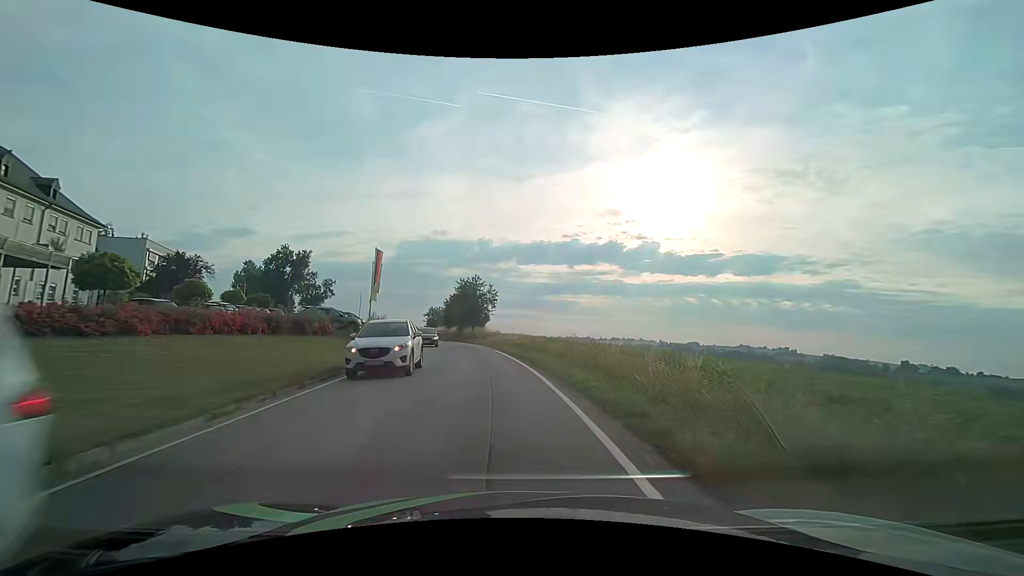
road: secondary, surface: asphalt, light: Day
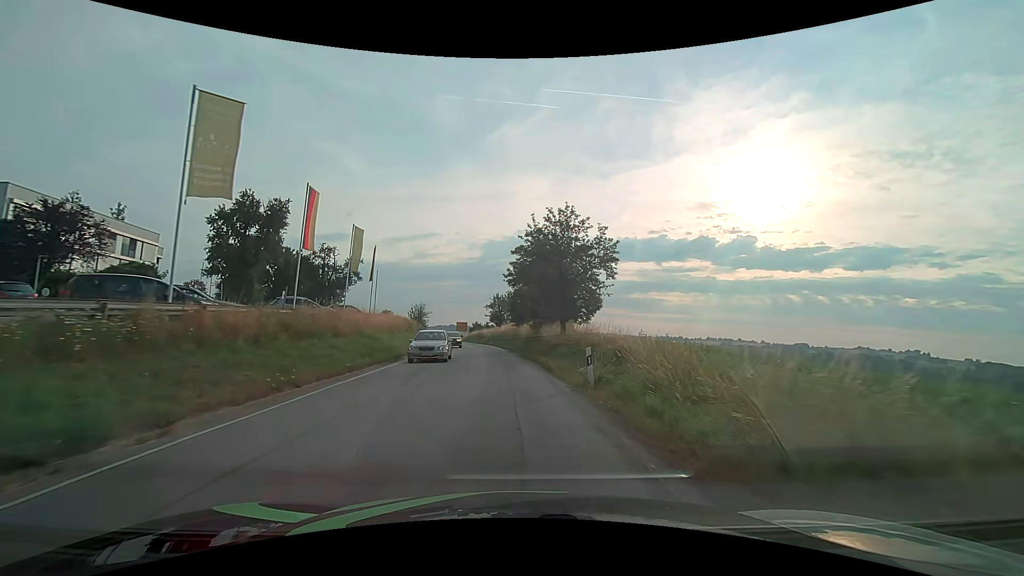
(-3.4, +38.3) m; -10°
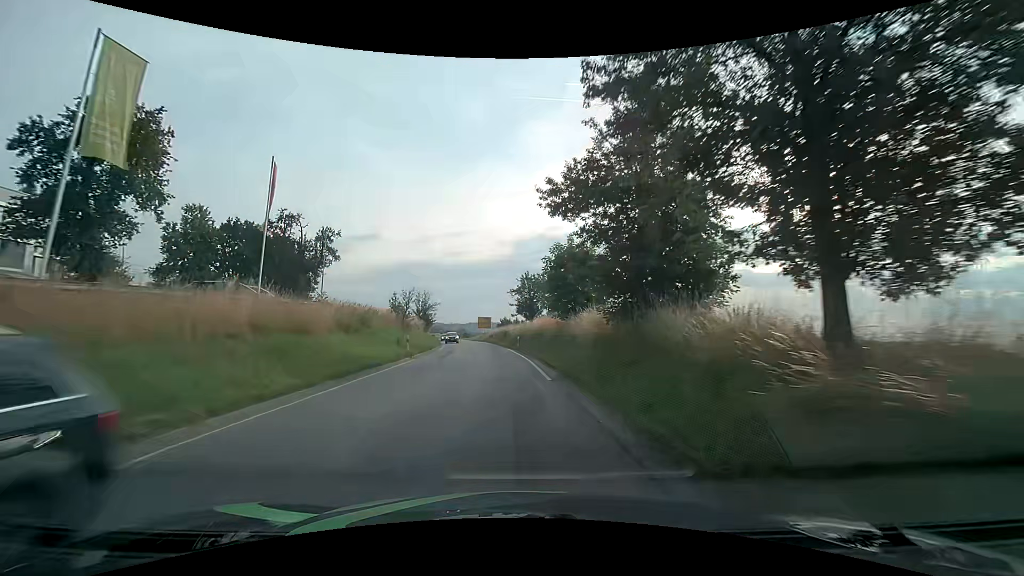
(-0.7, +23.2) m; -3°
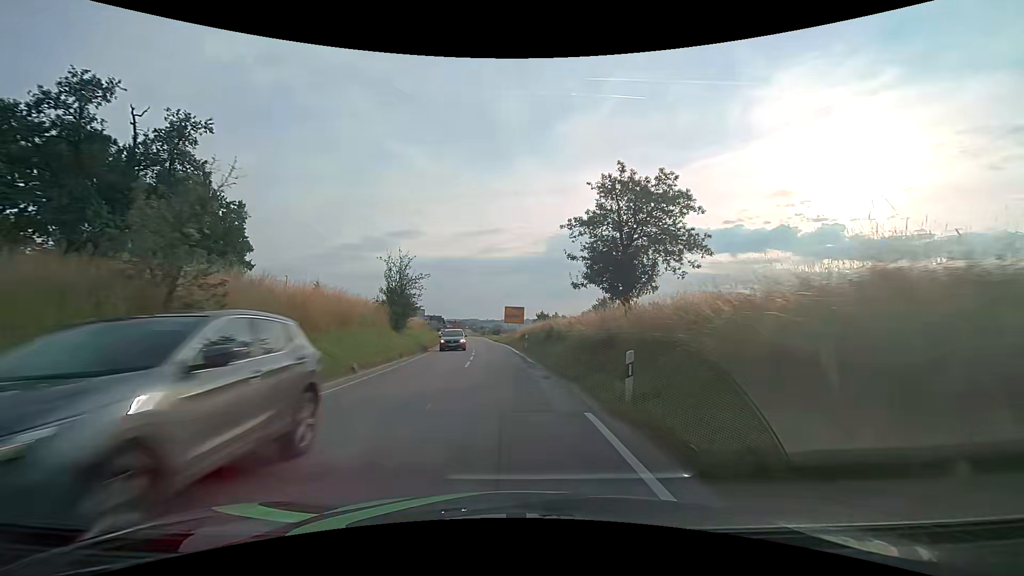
(-1.2, +31.0) m; -4°
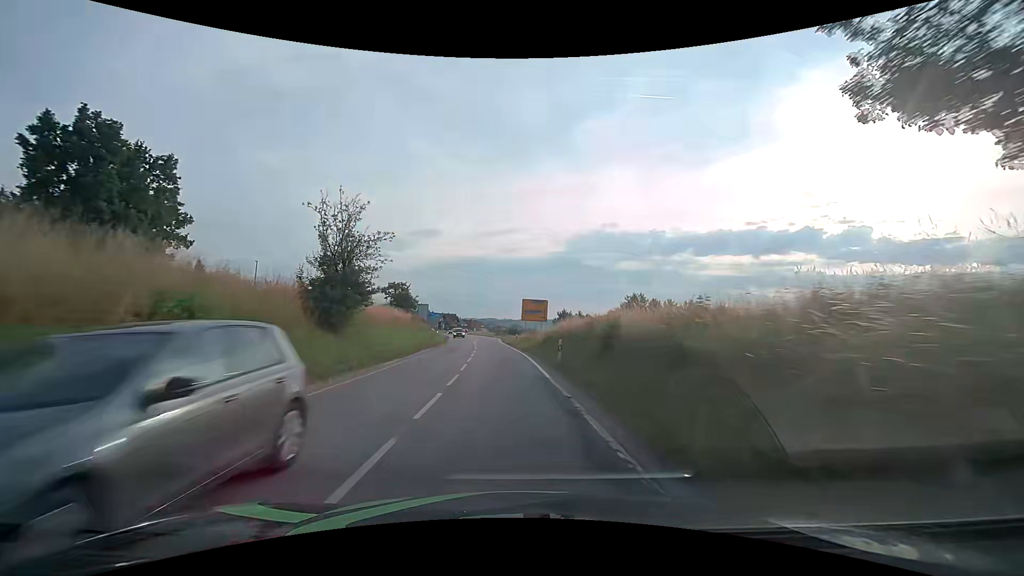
(-0.3, +15.5) m; -2°
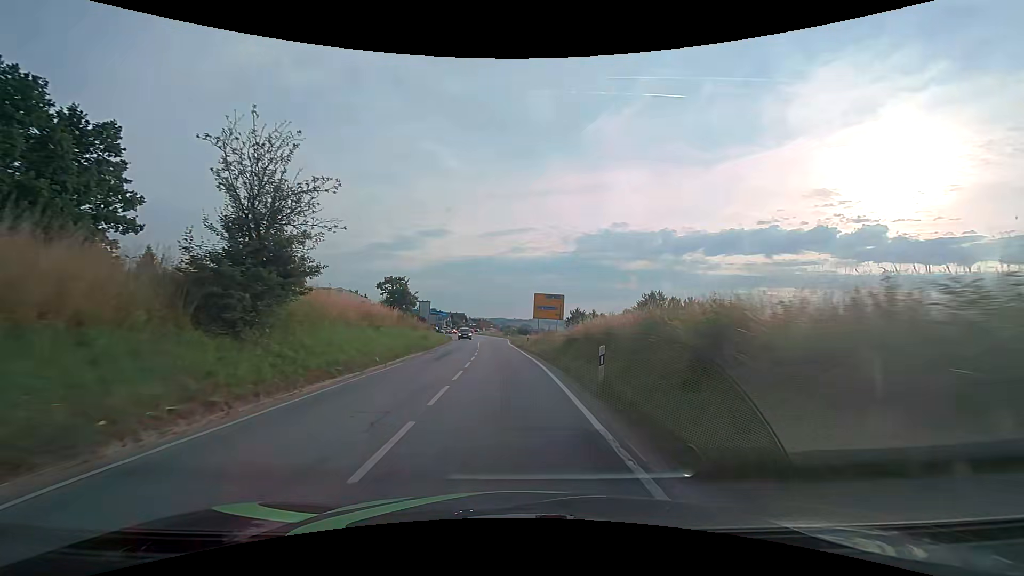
(-0.1, +7.7) m; -1°
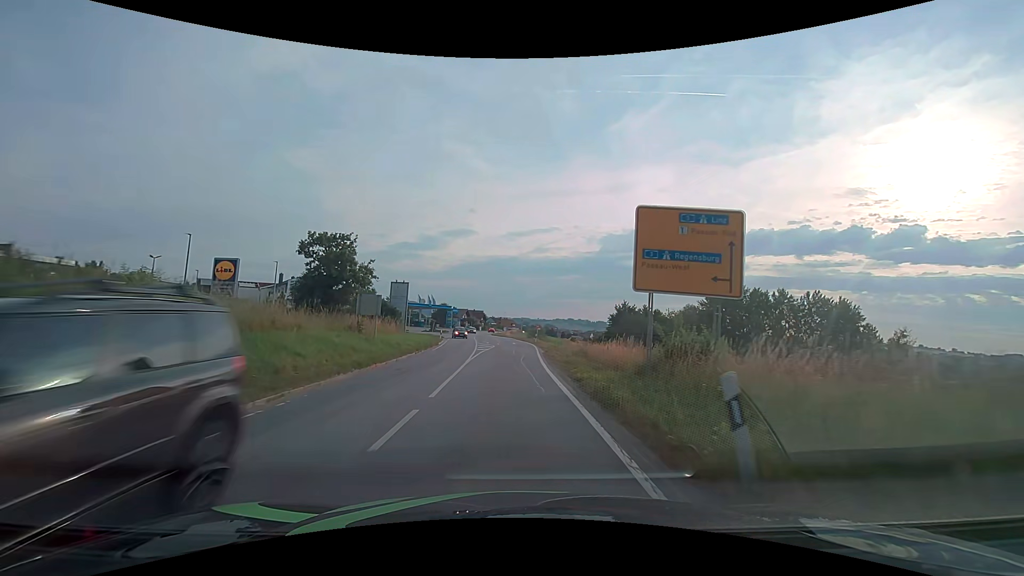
(-0.9, +30.8) m; -3°
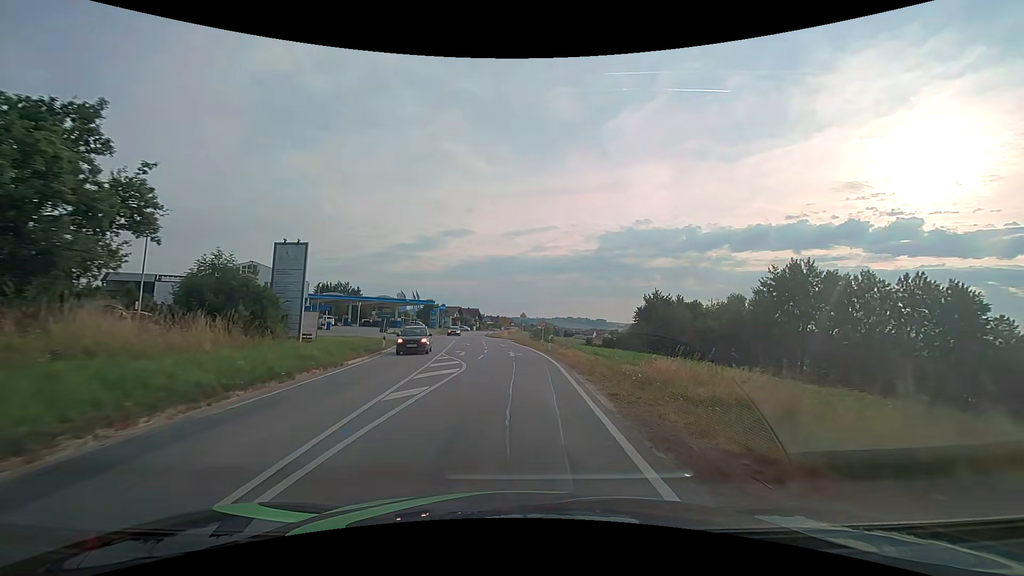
(-0.1, +23.0) m; 0°
(0, +10) (0, +20) (-1, +30) (-1, +40) (-2, +50) (-3, +60) (-4, +70) (-6, +80) (-7, +90) (-8, +100) m
